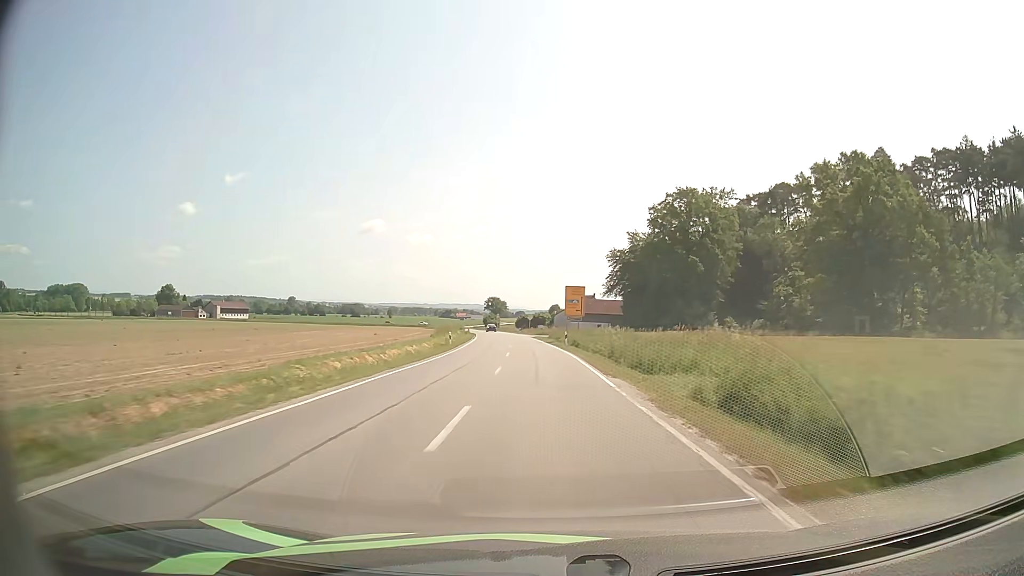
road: secondary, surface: asphalt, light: Day
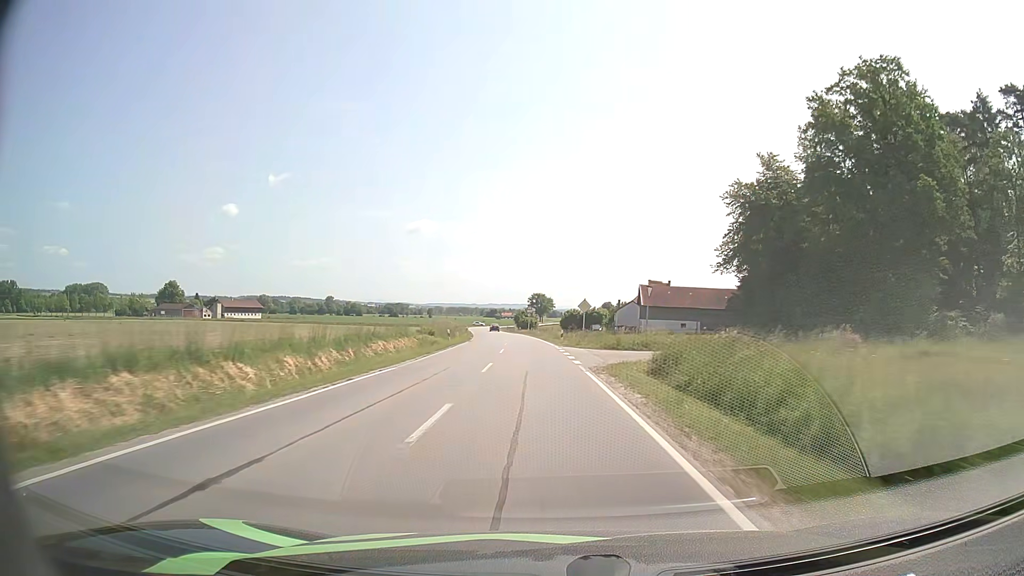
(-1.7, +55.4) m; -4°
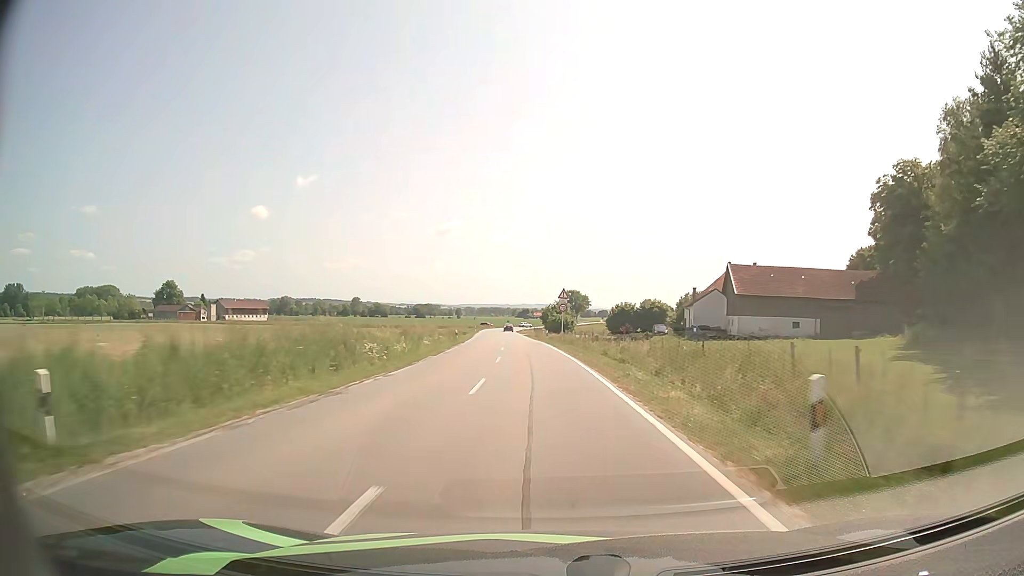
(-1.2, +40.3) m; -3°
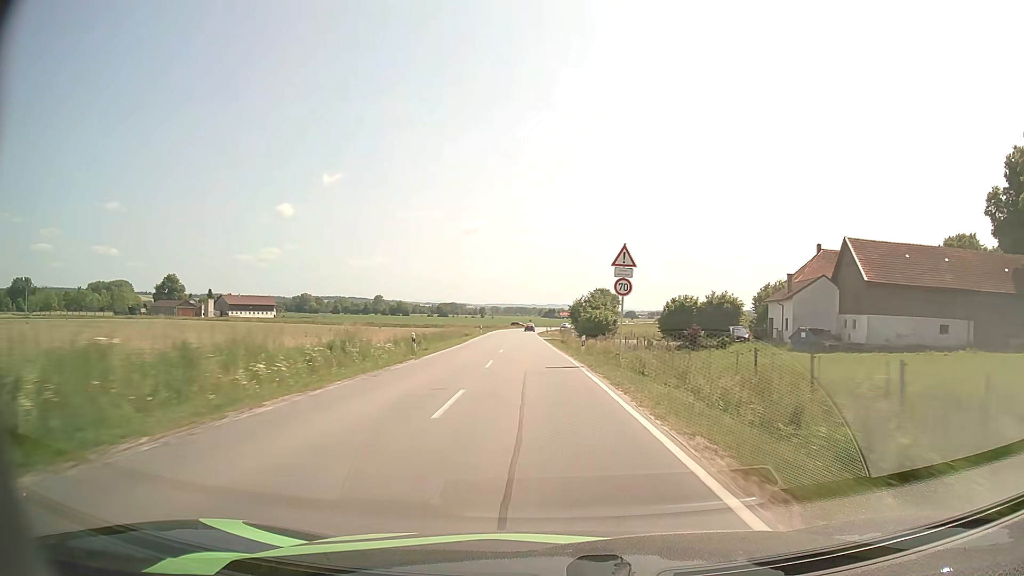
(-0.5, +26.7) m; -2°
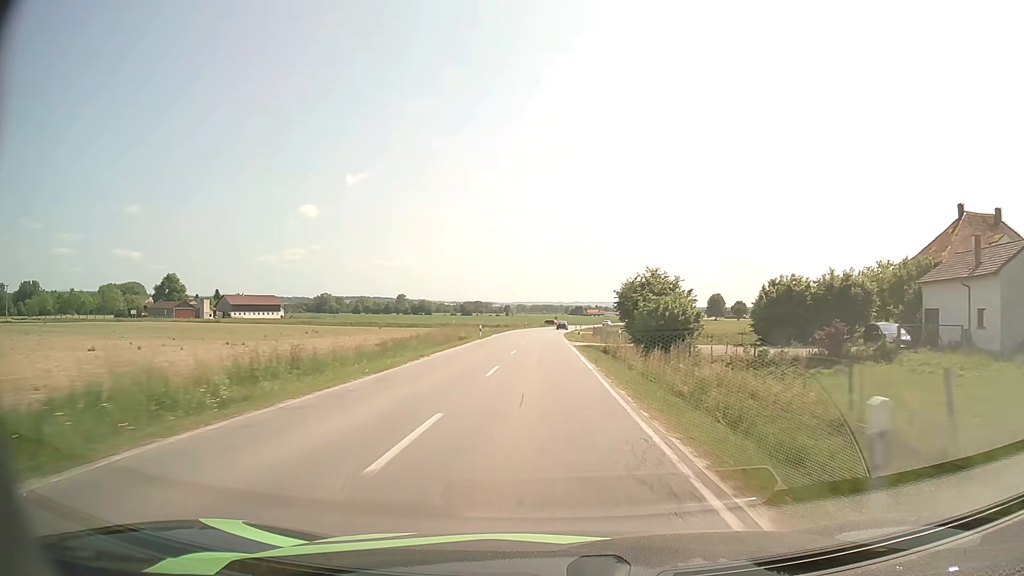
(-0.4, +25.8) m; -2°
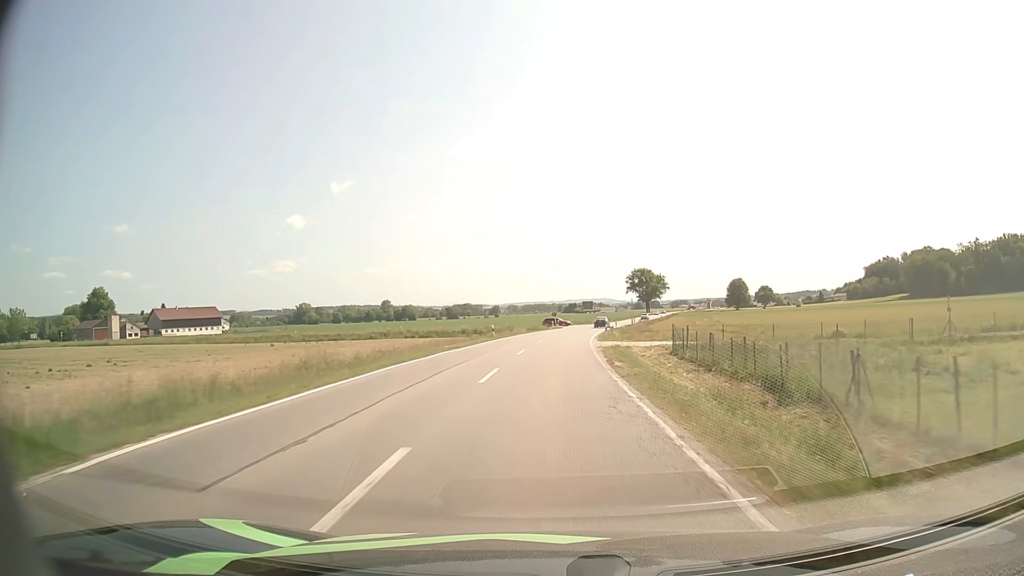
(-0.3, +59.8) m; +1°
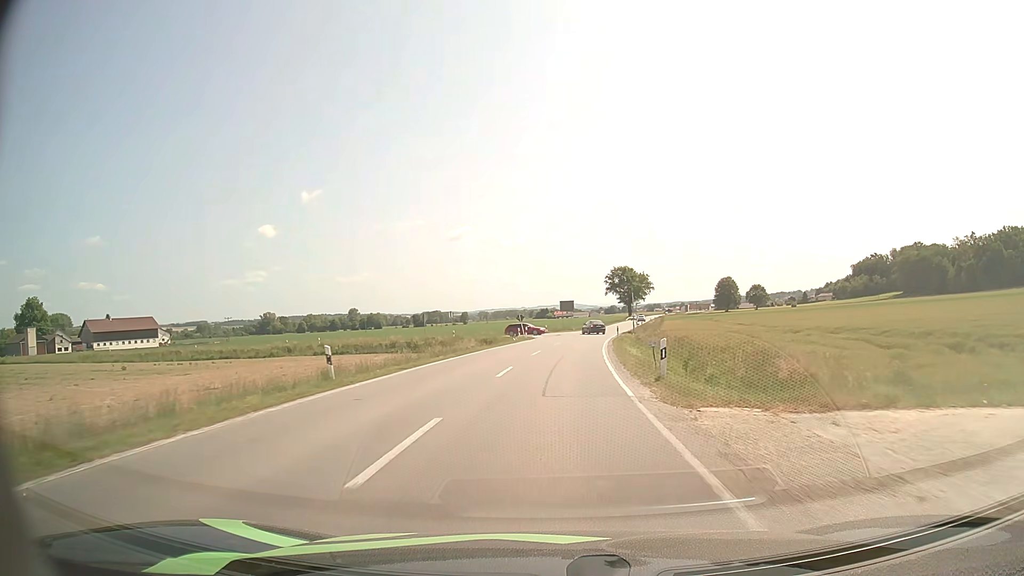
(+0.6, +31.3) m; +2°
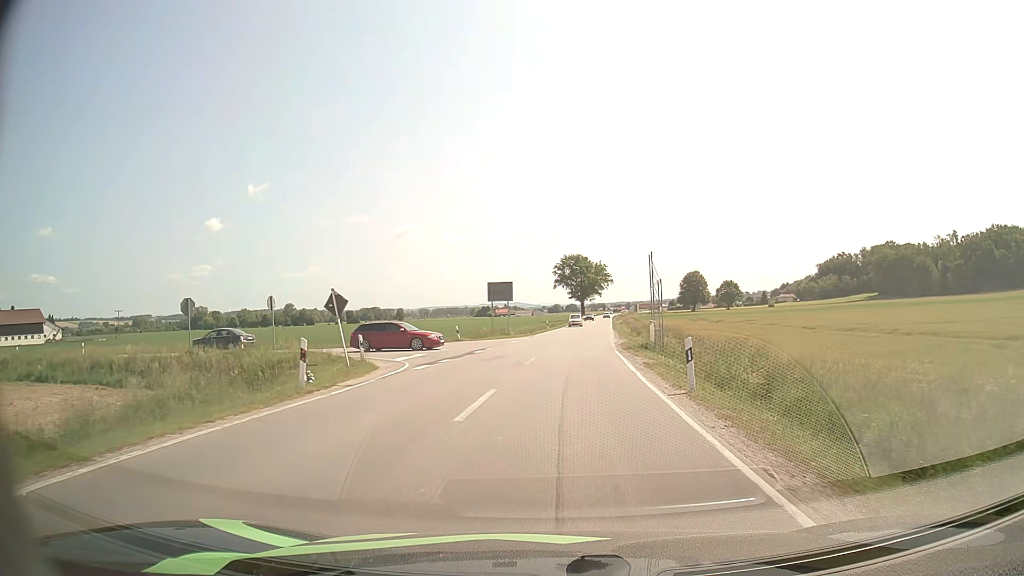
(+1.6, +41.4) m; +5°
